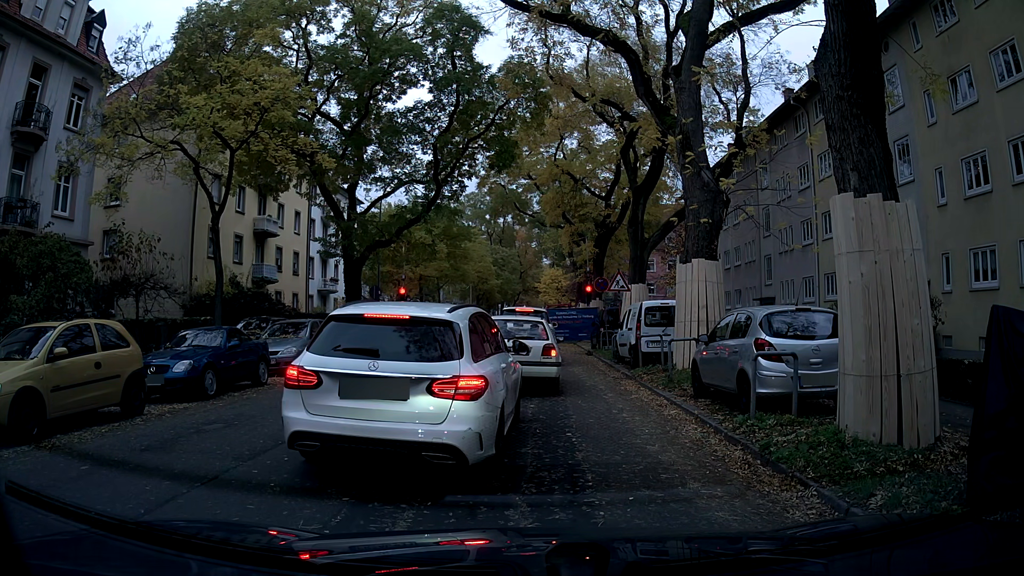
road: tertiary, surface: asphalt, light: Day
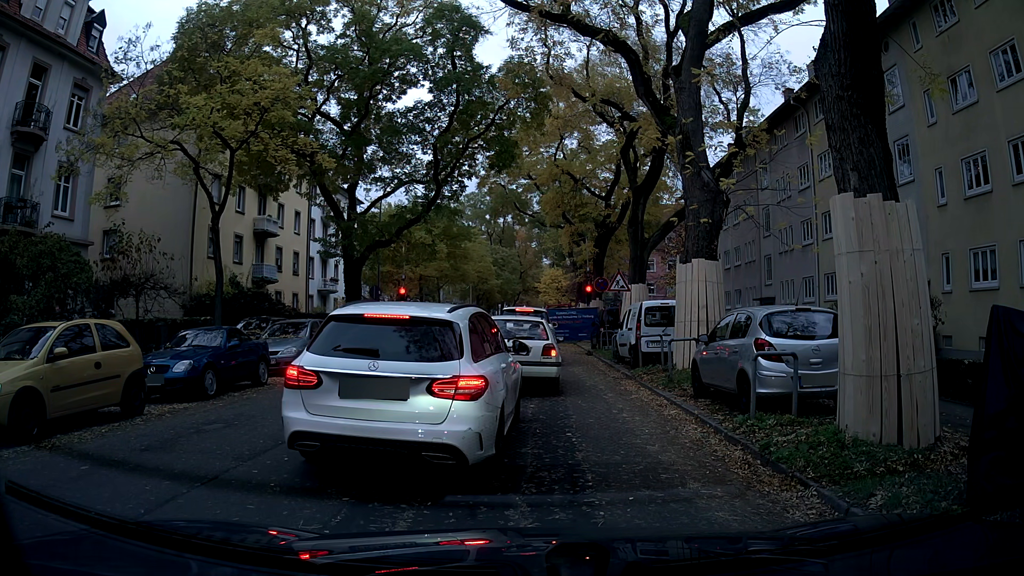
(0.0, 0.0) m; 0°
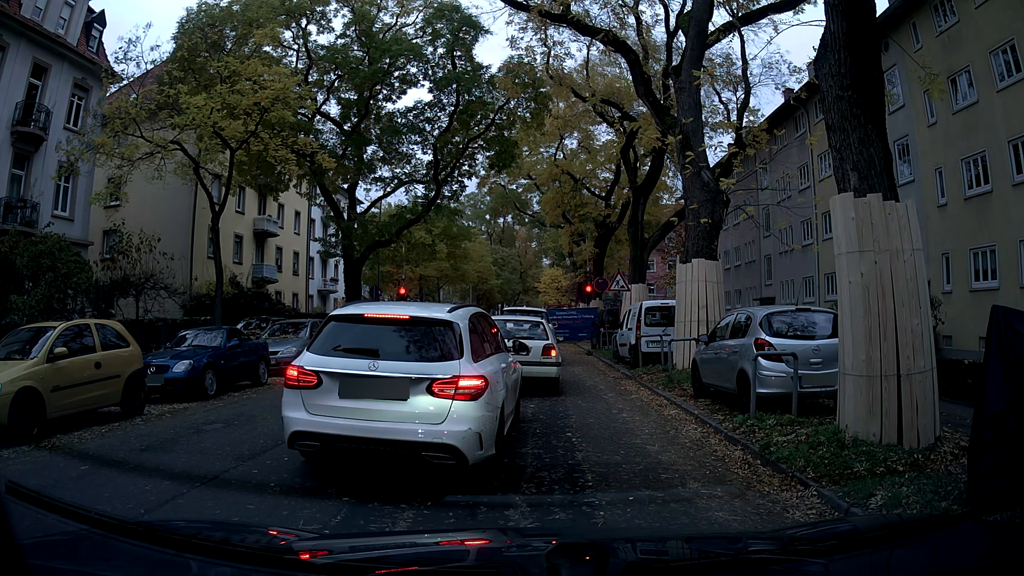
(0.0, 0.0) m; 0°
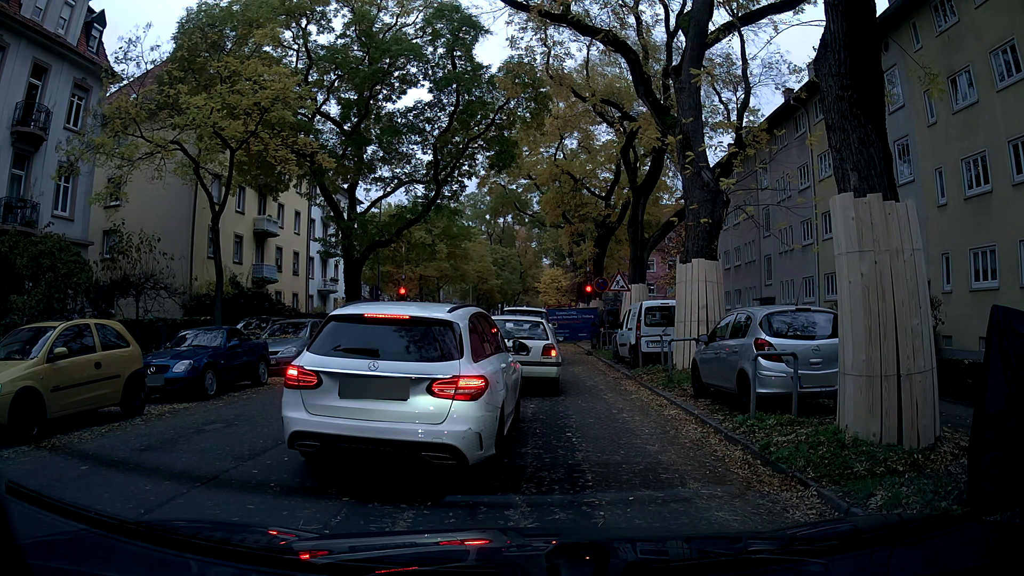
(0.0, 0.0) m; 0°
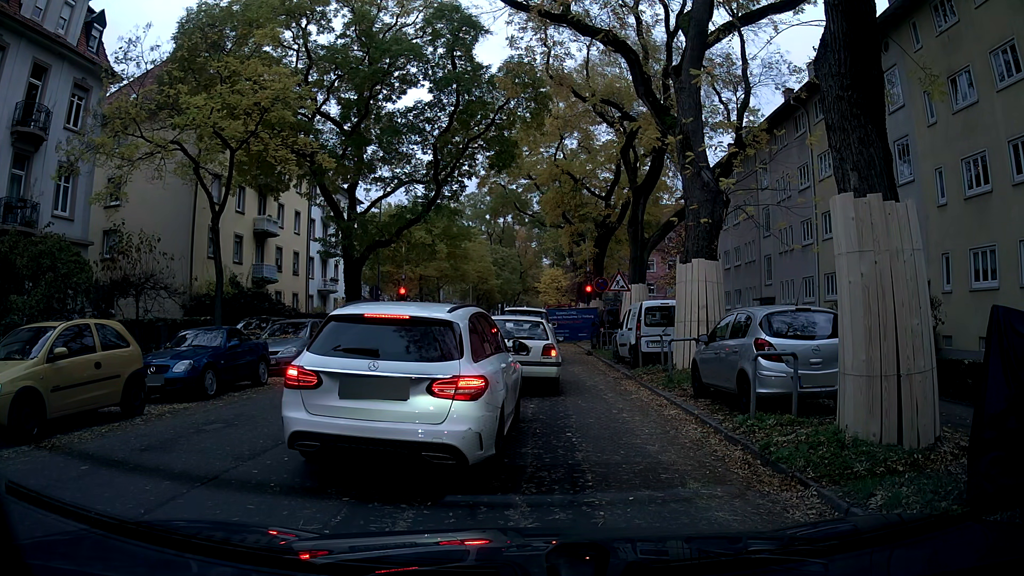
(0.0, 0.0) m; 0°
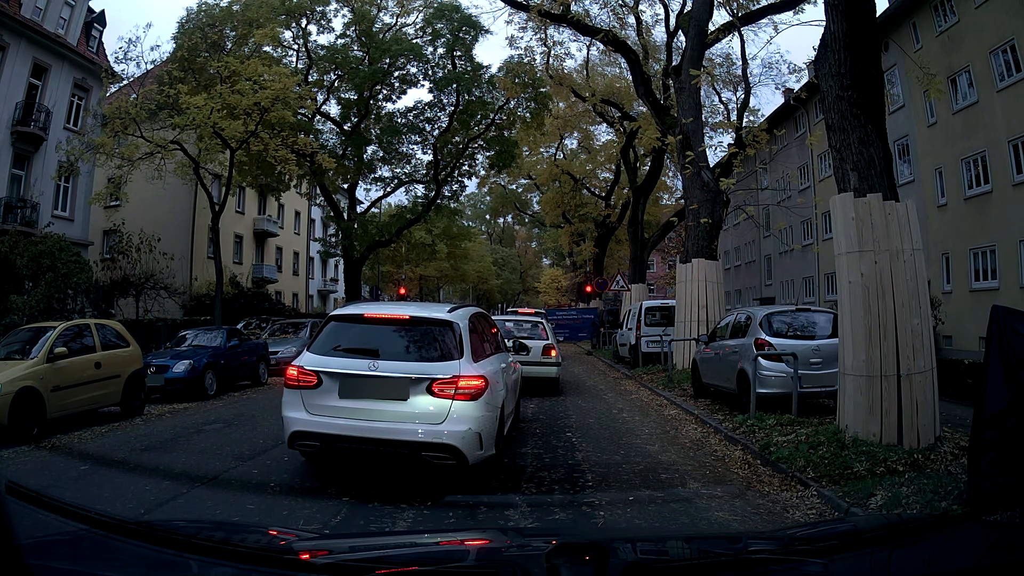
(0.0, 0.0) m; 0°
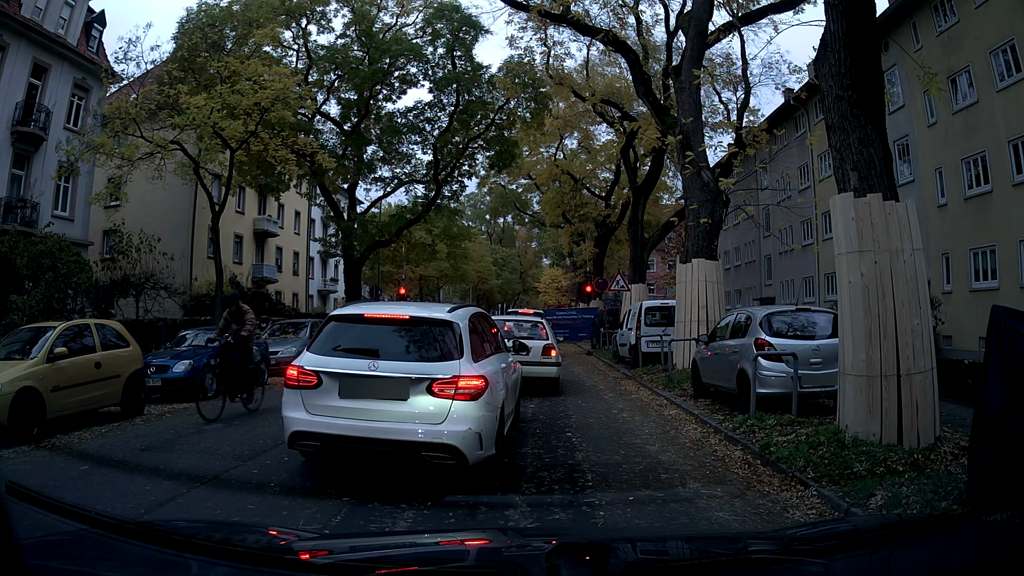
(0.0, 0.0) m; 0°
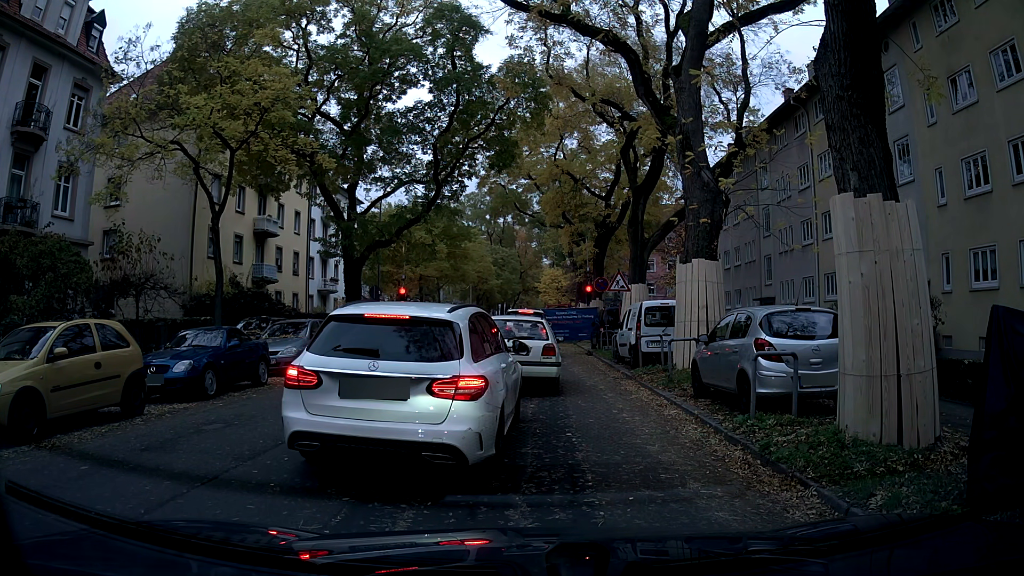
(0.0, 0.0) m; 0°
(0, +10) (0, +20) (-1, +30) (-4, +40) (-4, +50) (-4, +60) (-3, +70) (-3, +80) (-2, +90) (-2, +100) m
